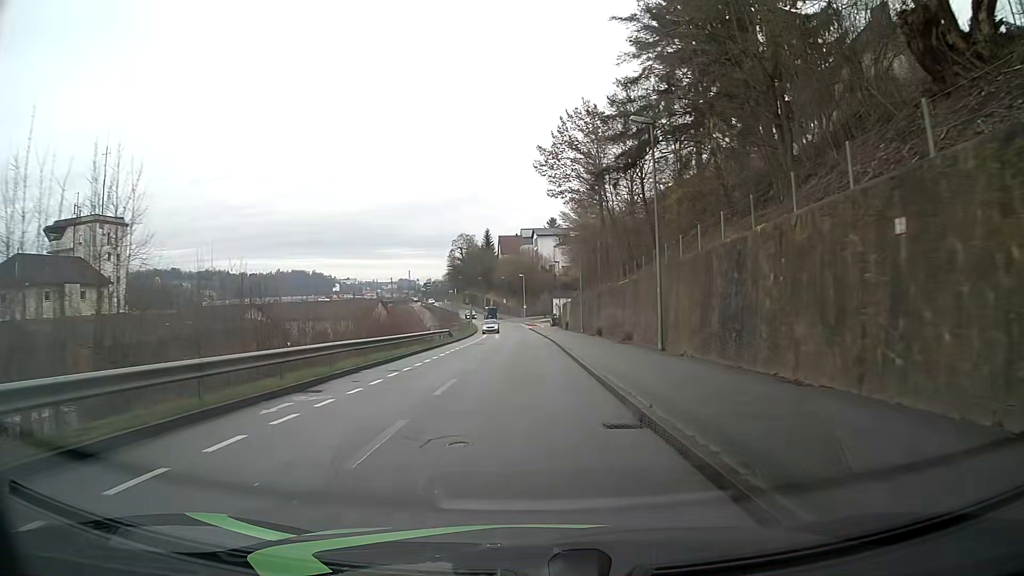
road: residential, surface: asphalt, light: Day
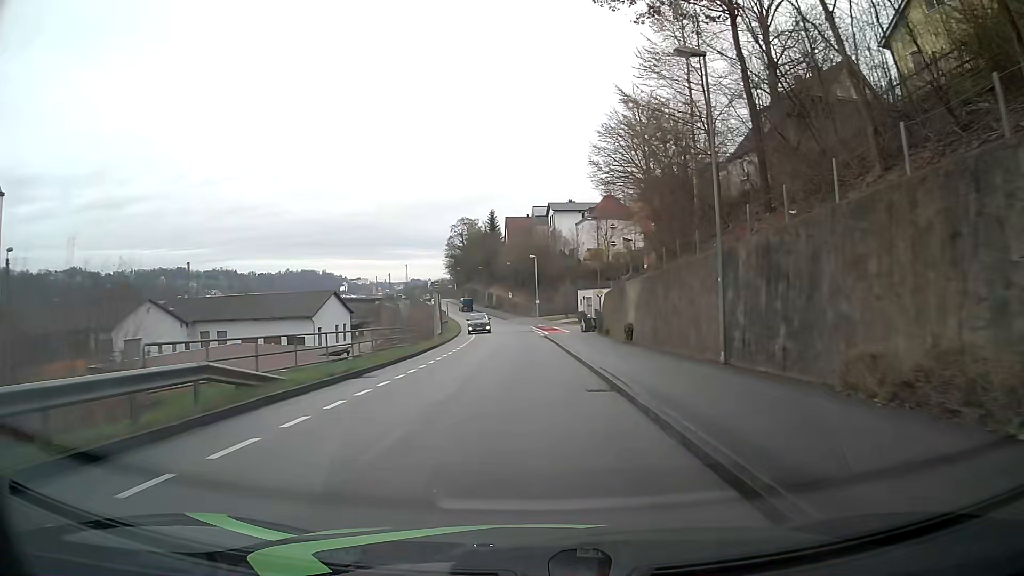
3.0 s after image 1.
(-0.7, +36.5) m; -2°
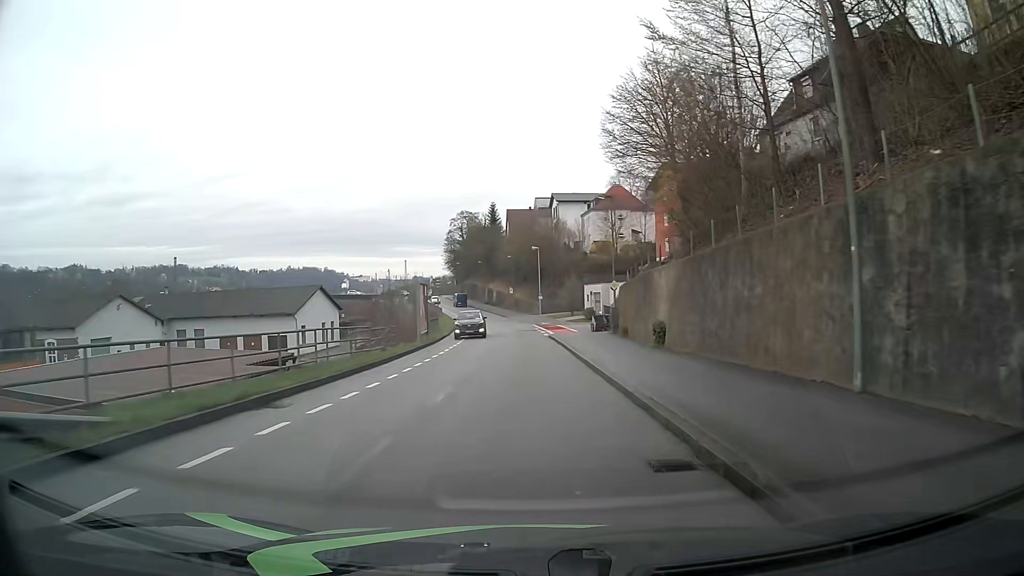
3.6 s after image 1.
(0.0, +6.9) m; 0°
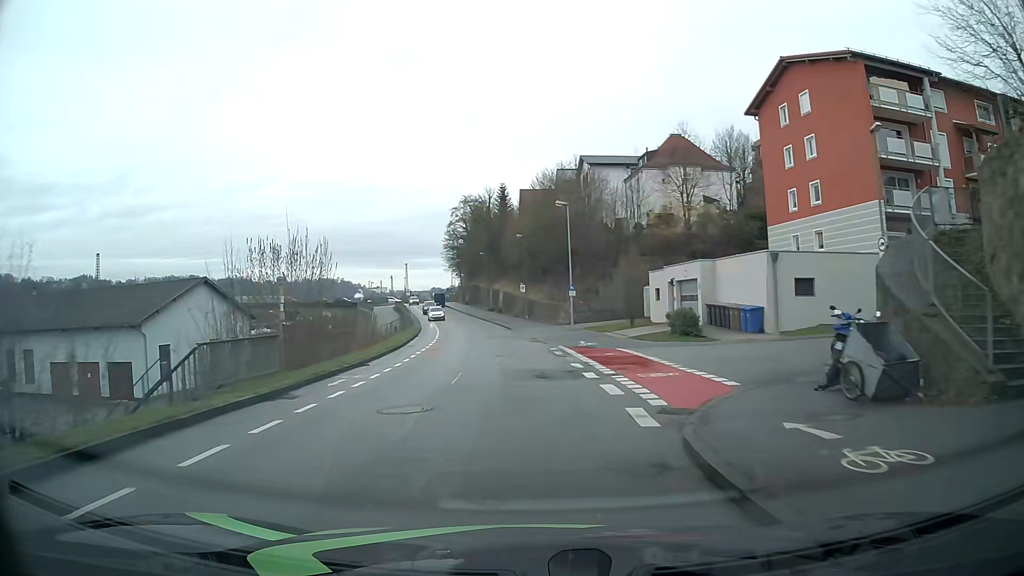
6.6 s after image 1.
(-0.4, +34.3) m; -2°
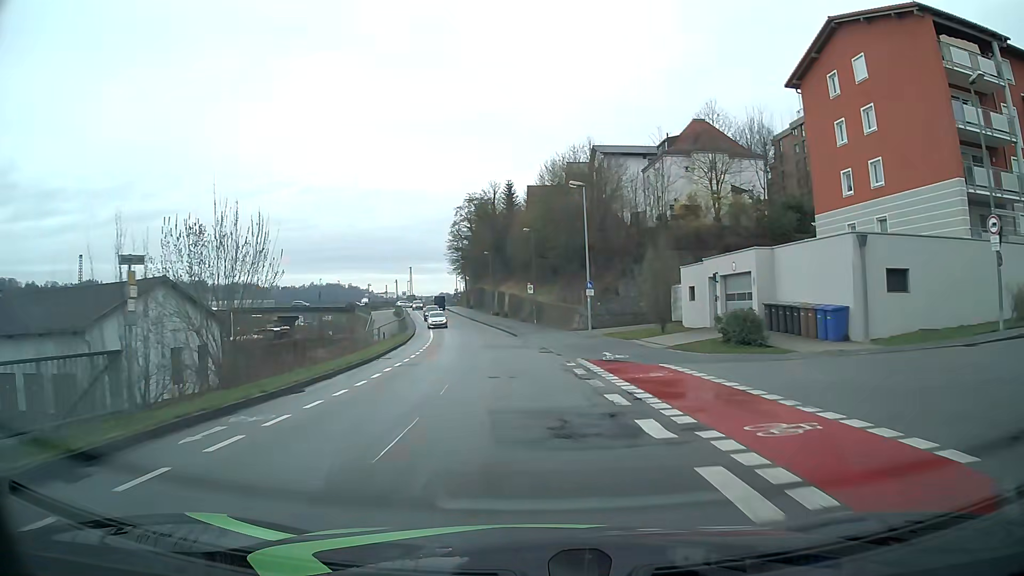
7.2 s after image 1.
(0.0, +7.2) m; 0°
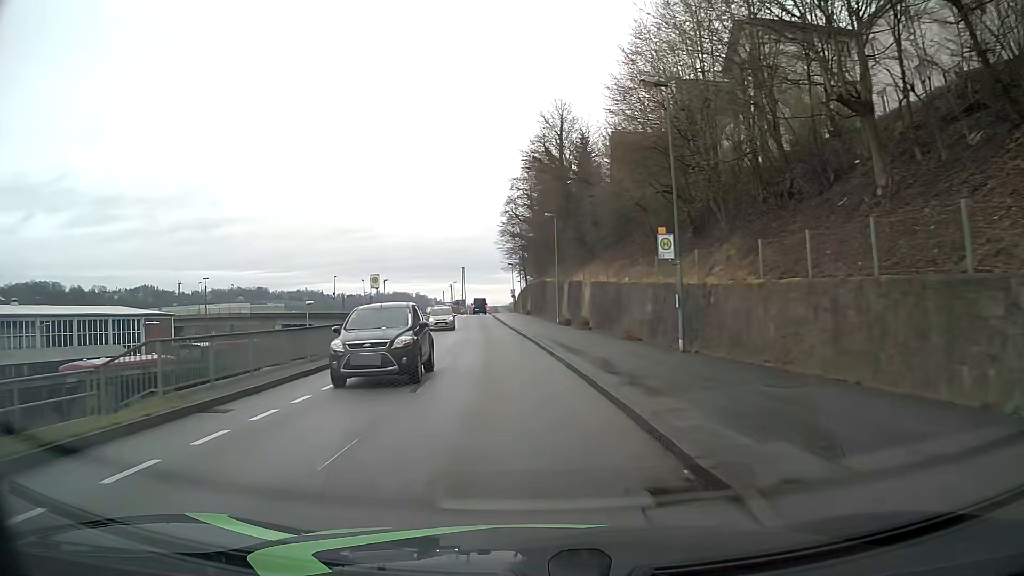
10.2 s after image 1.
(-1.9, +36.8) m; -6°
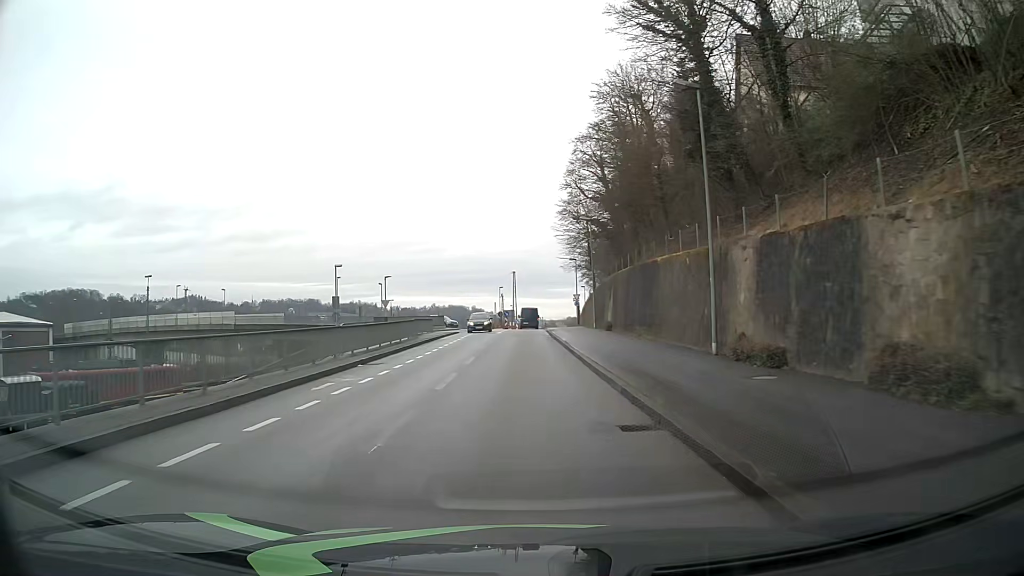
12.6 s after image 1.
(-1.6, +29.4) m; -5°
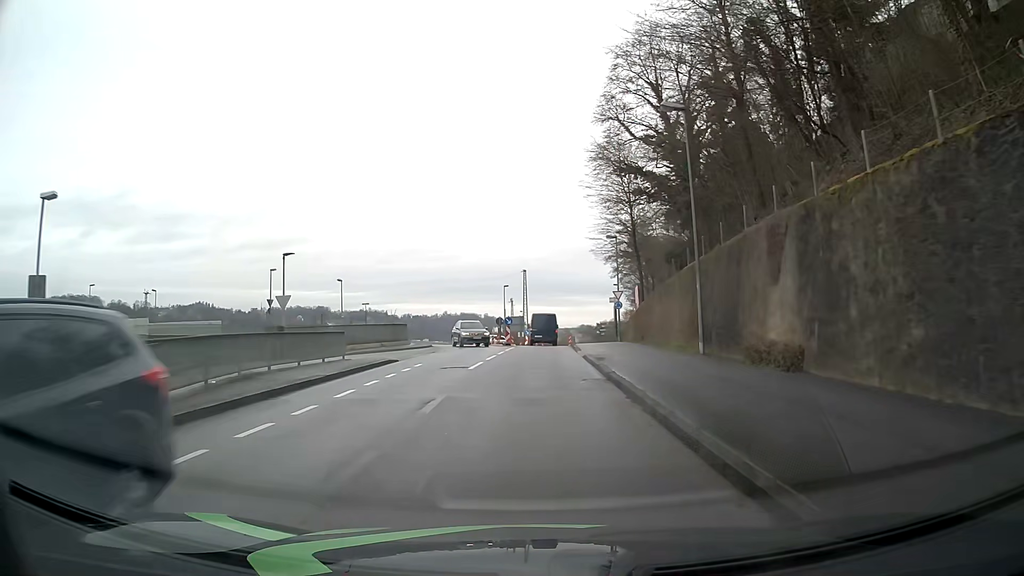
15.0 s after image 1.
(-0.5, +26.8) m; -2°
(0, +10) (0, +20) (0, +30) (+1, +40) (+1, +50) (+1, +60) (+3, +70) (+5, +80) (+6, +90) (+9, +99) m
